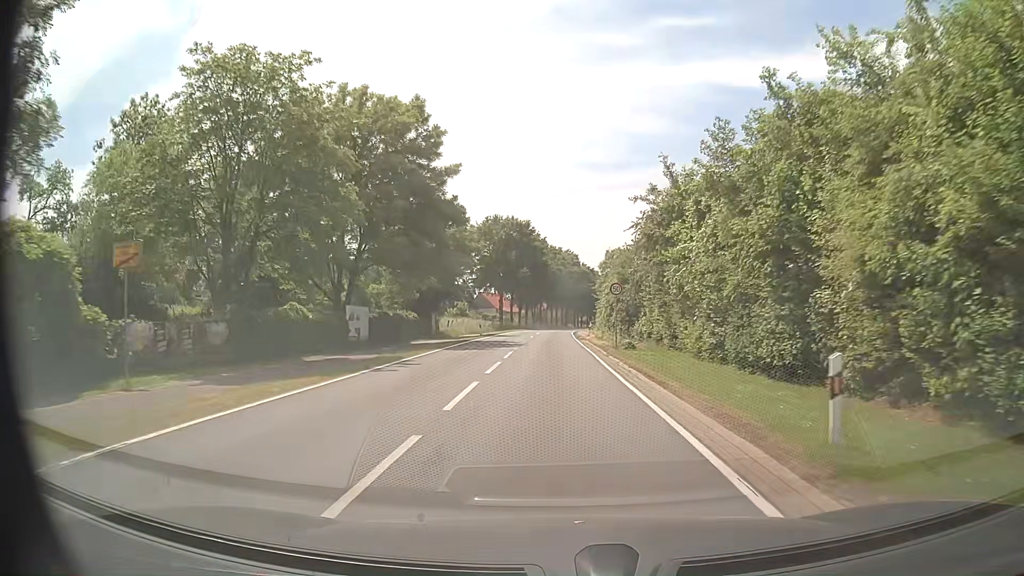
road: secondary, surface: asphalt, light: Day
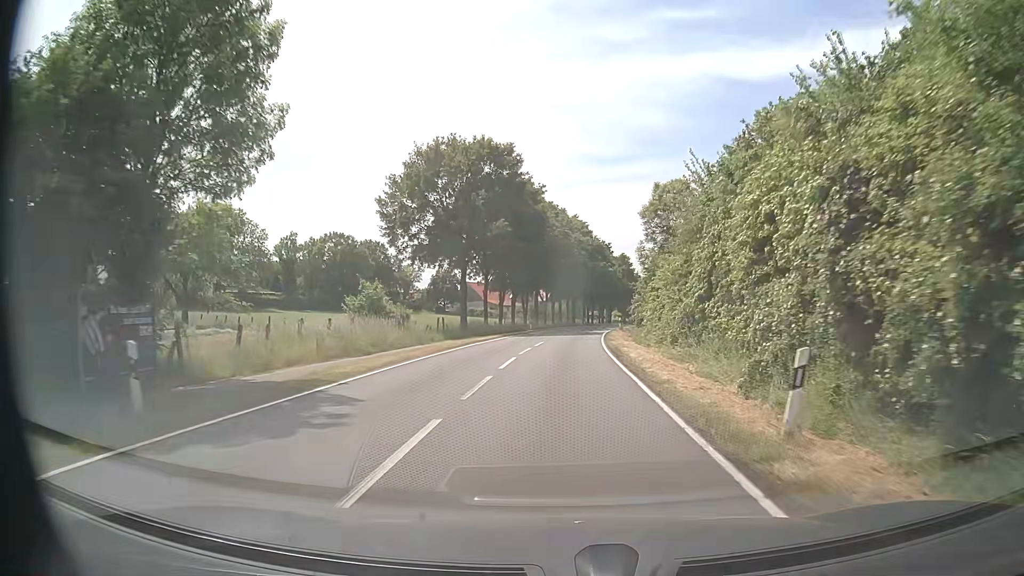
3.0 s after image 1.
(-0.5, +40.9) m; 0°
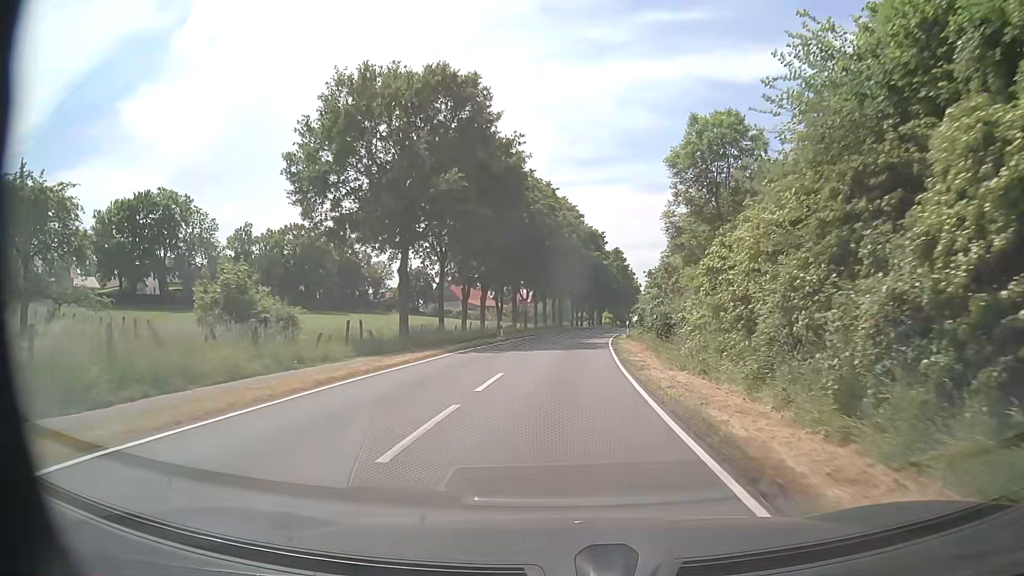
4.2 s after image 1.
(0.0, +16.6) m; +1°
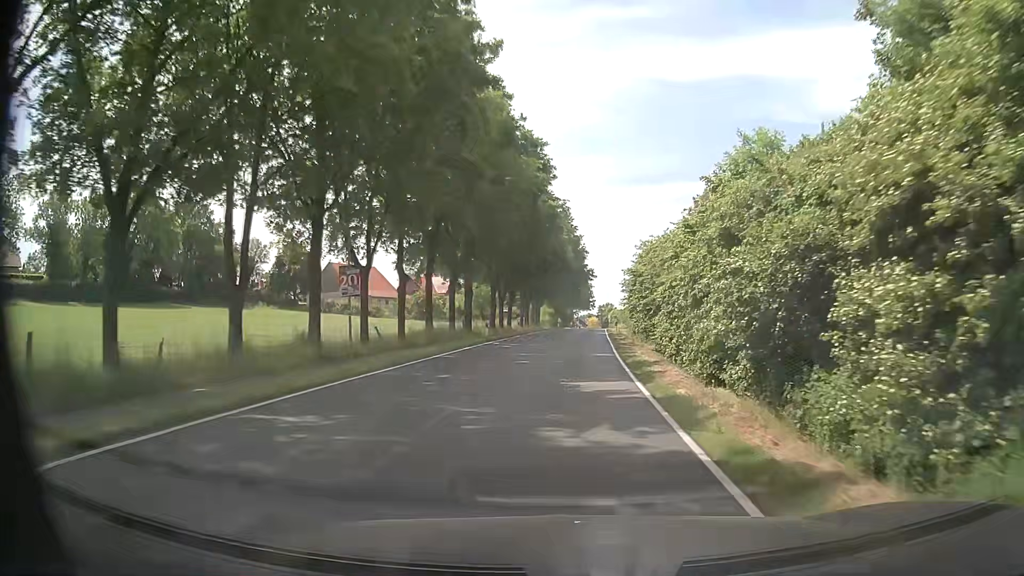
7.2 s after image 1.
(+1.7, +42.0) m; +5°
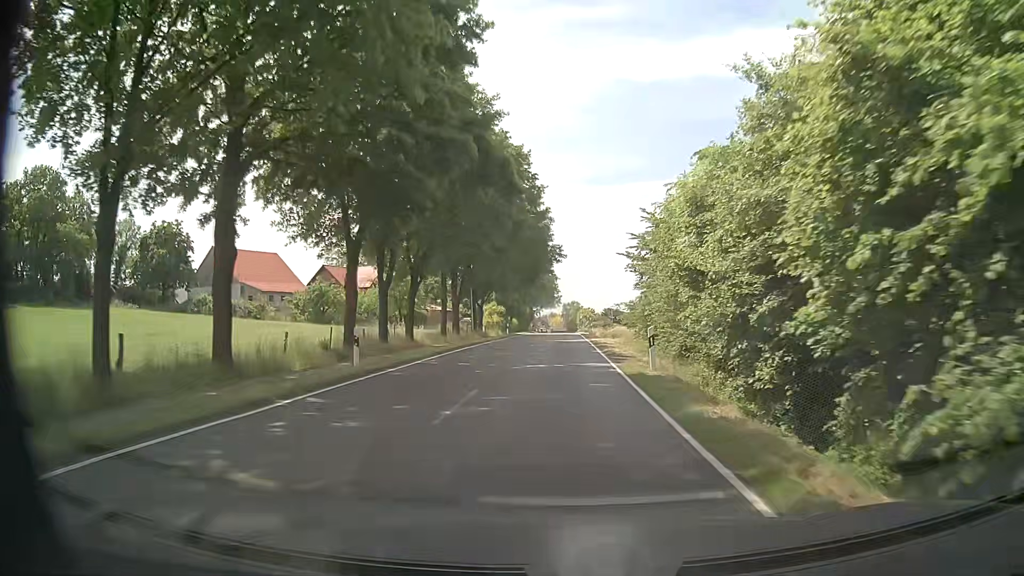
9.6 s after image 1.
(+1.4, +33.3) m; +4°
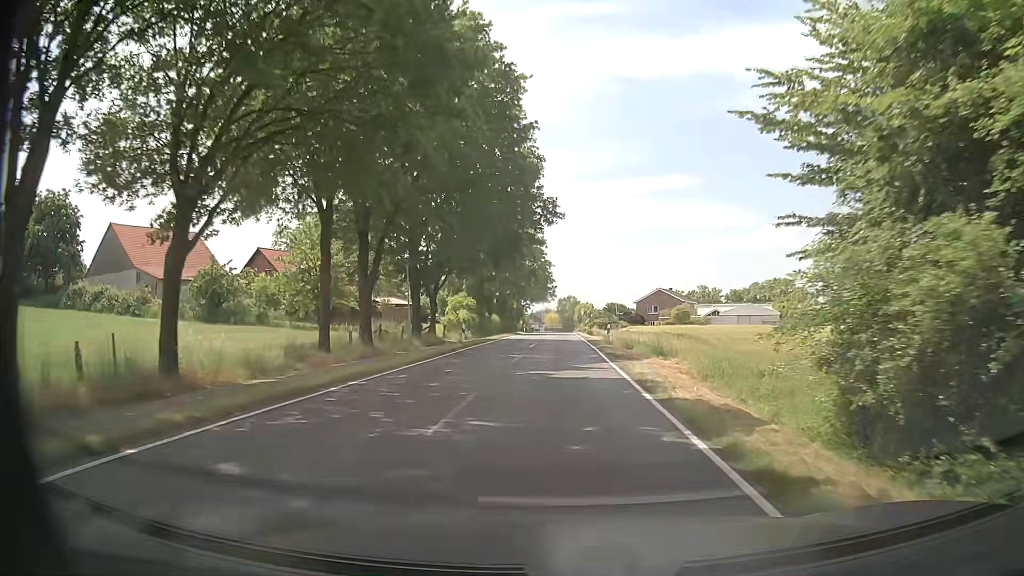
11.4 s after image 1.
(-0.2, +24.7) m; 0°
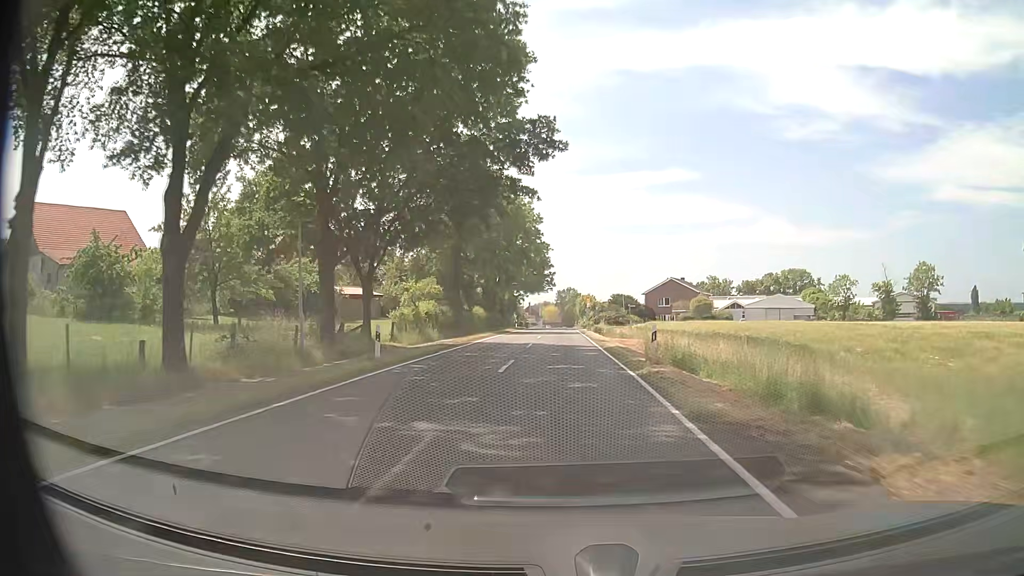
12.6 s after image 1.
(0.0, +16.2) m; 0°
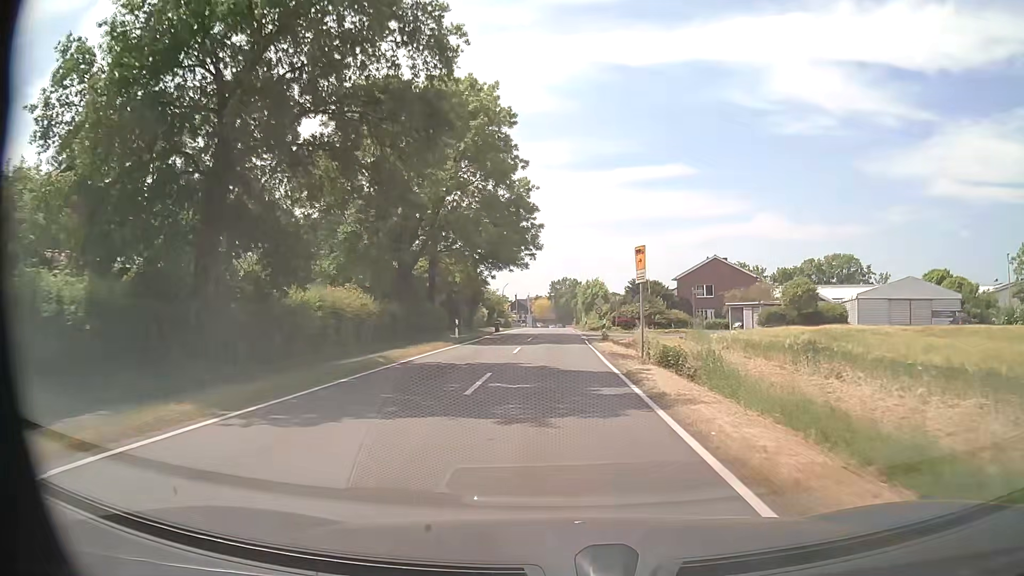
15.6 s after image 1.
(0.0, +40.1) m; 0°
(0, +10) (0, +20) (0, +30) (0, +40) (0, +50) (0, +60) (0, +70) (0, +80) (0, +90) (0, +100) m
